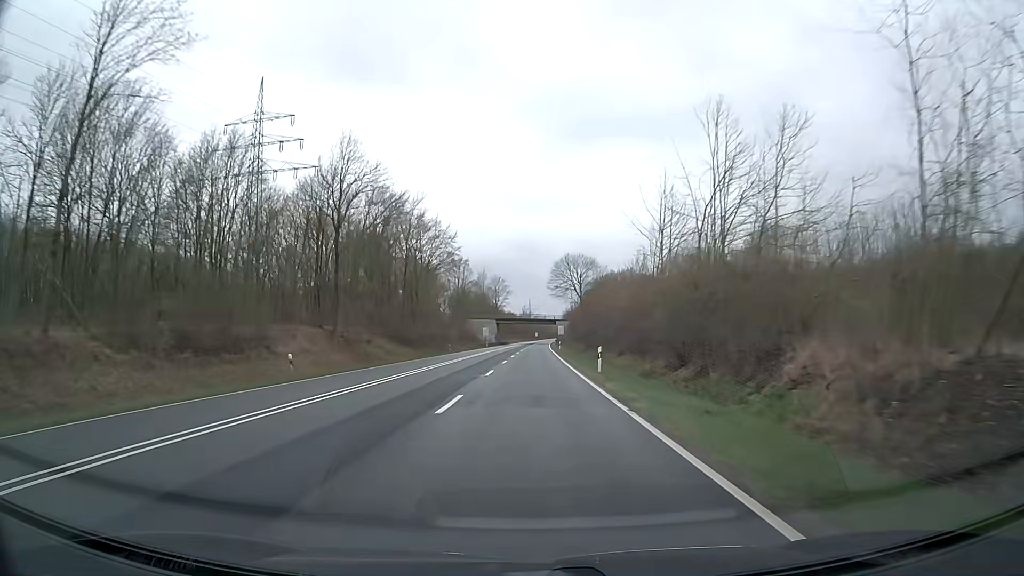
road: trunk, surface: asphalt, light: Day
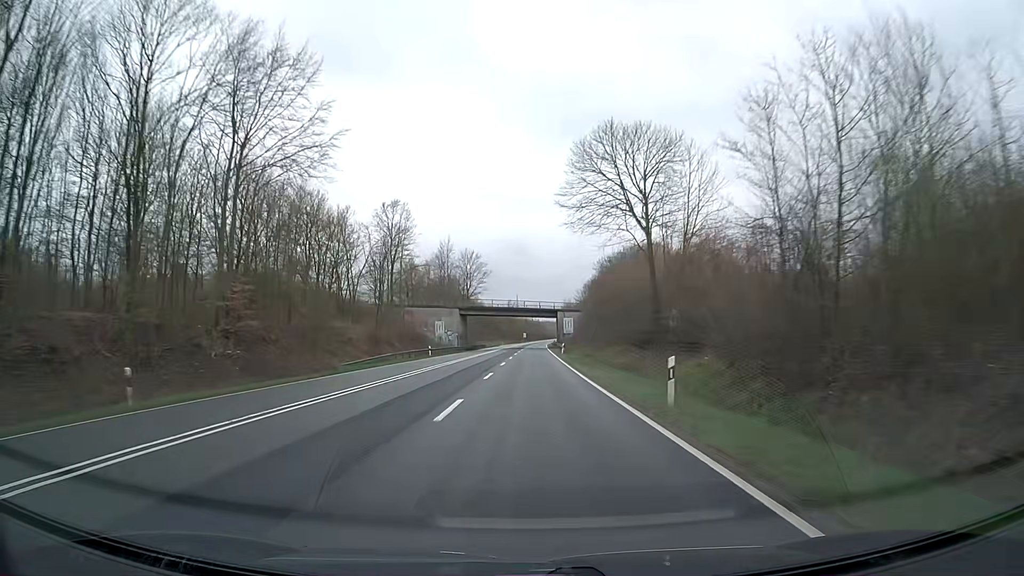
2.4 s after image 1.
(+0.3, +63.1) m; +1°
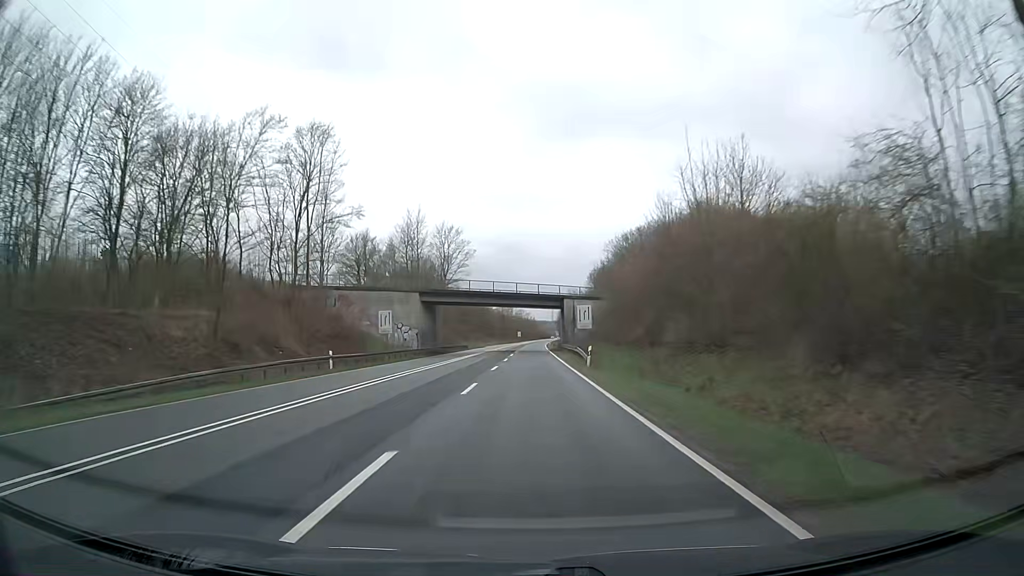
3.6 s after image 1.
(0.0, +31.6) m; 0°
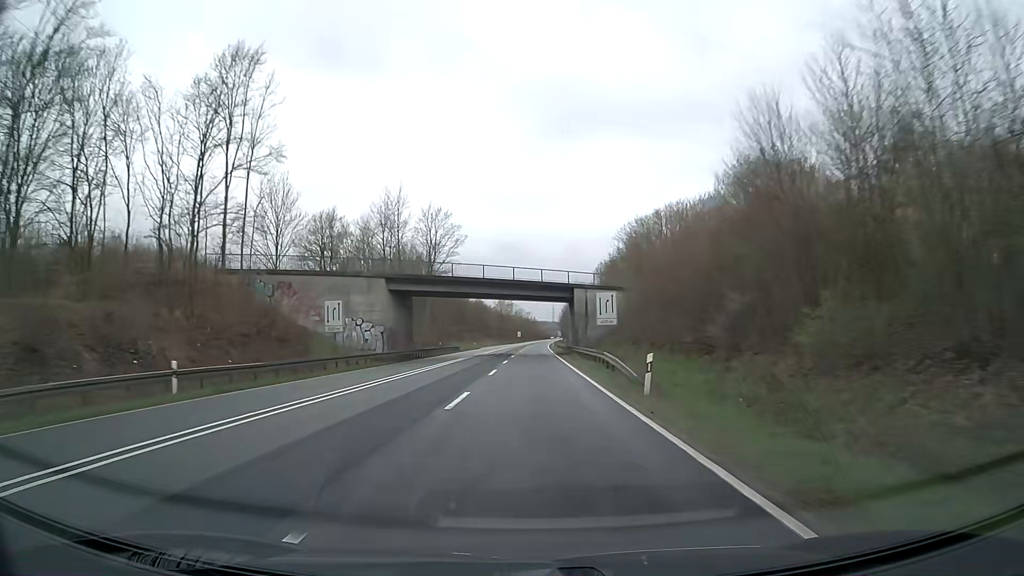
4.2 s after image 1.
(+0.1, +15.8) m; 0°
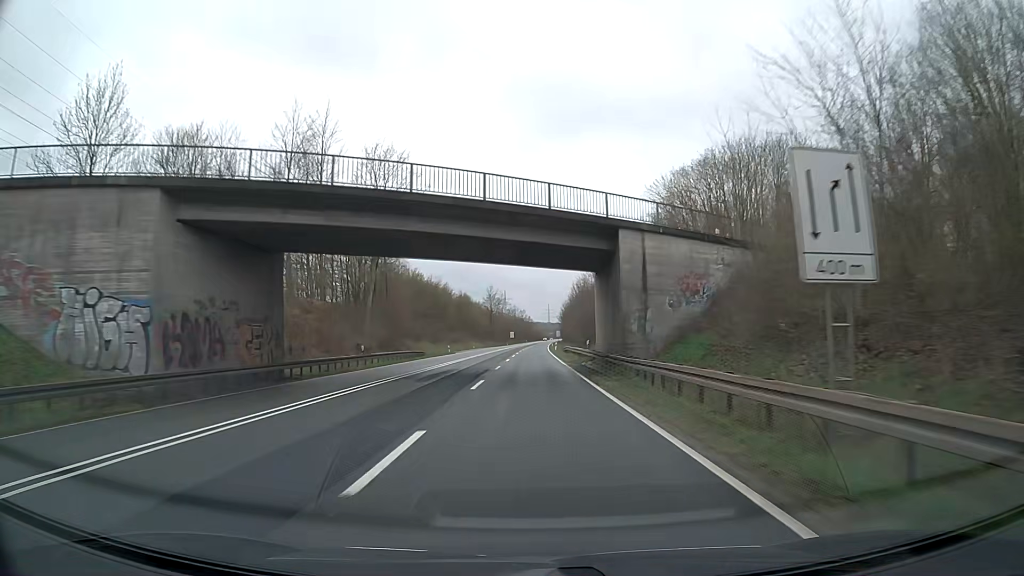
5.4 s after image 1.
(+0.2, +31.6) m; +1°
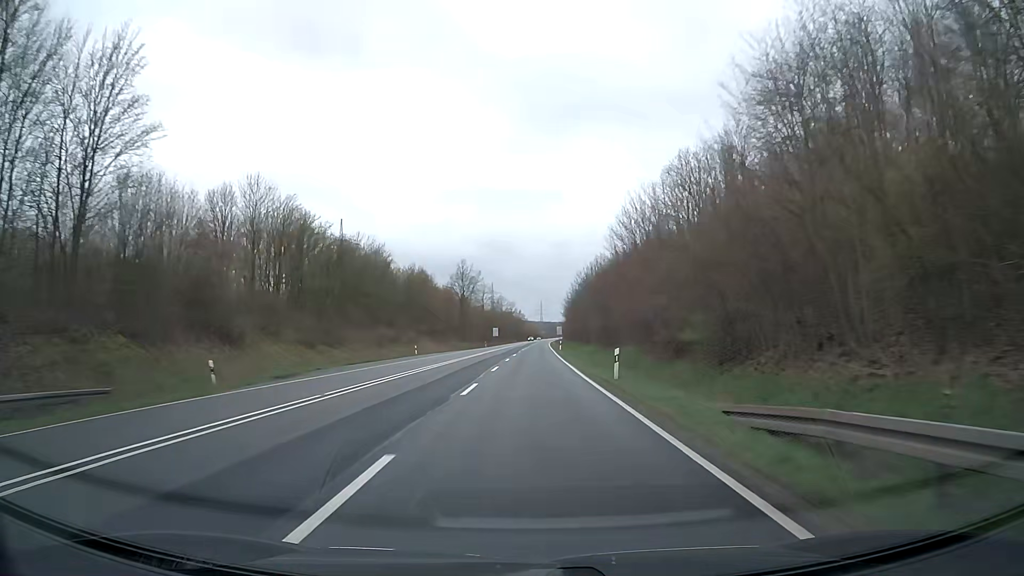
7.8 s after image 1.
(+0.4, +63.2) m; 0°
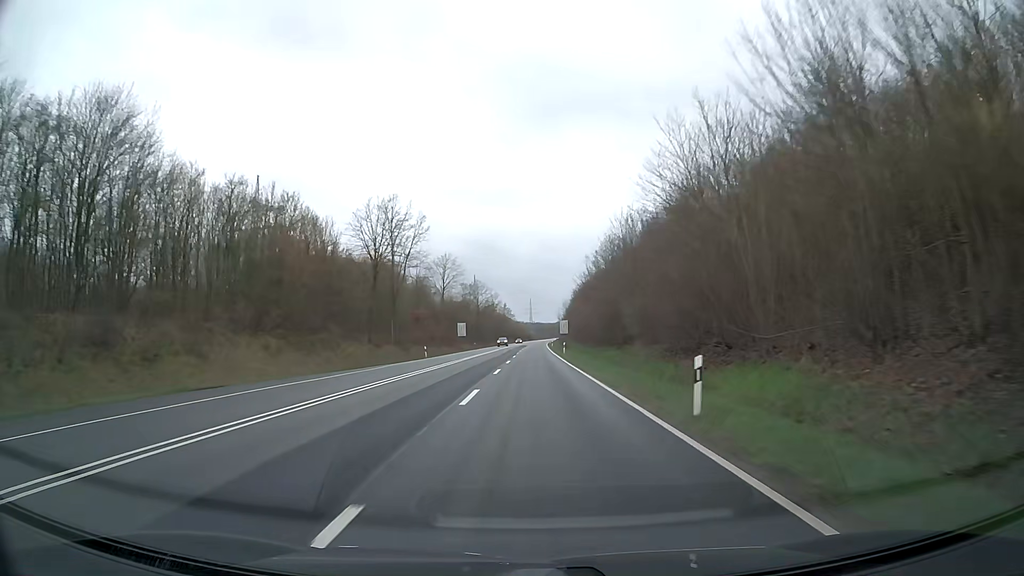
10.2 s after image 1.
(+0.6, +63.2) m; +1°
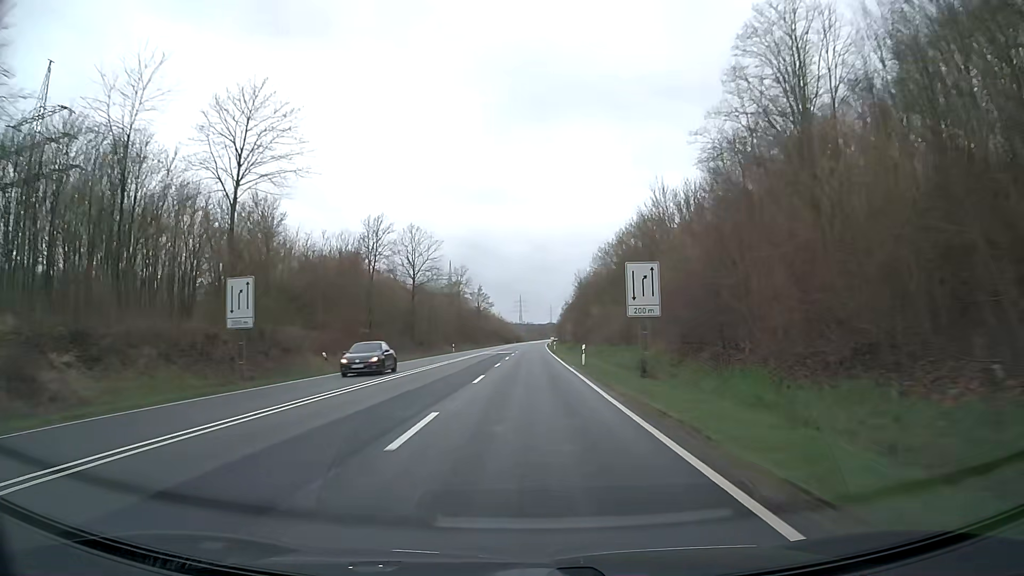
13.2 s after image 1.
(+1.0, +79.0) m; +1°
(0, +10) (0, +20) (0, +30) (0, +40) (0, +50) (0, +60) (+1, +70) (+1, +80) (+1, +90) (+1, +100) m
